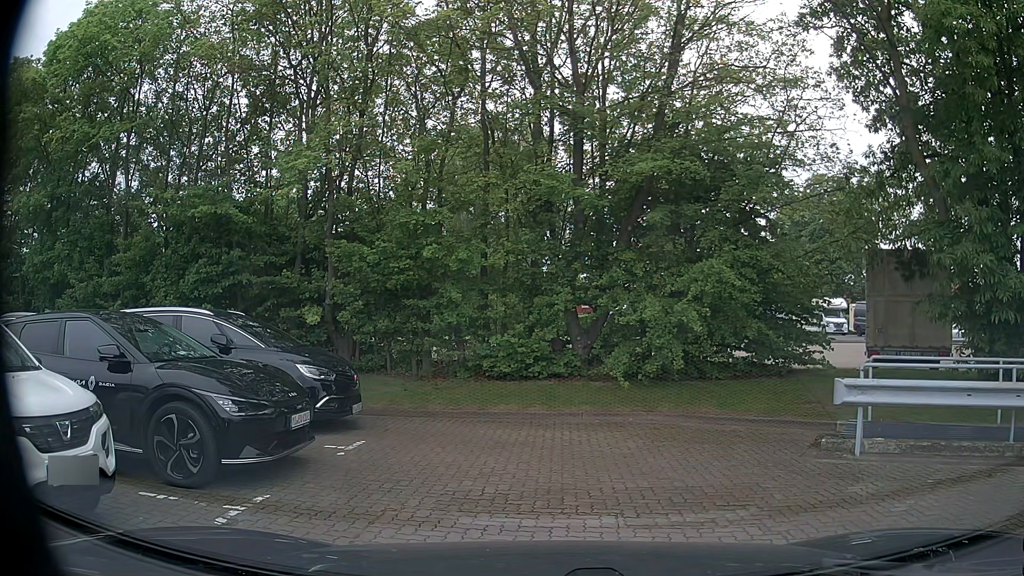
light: Day
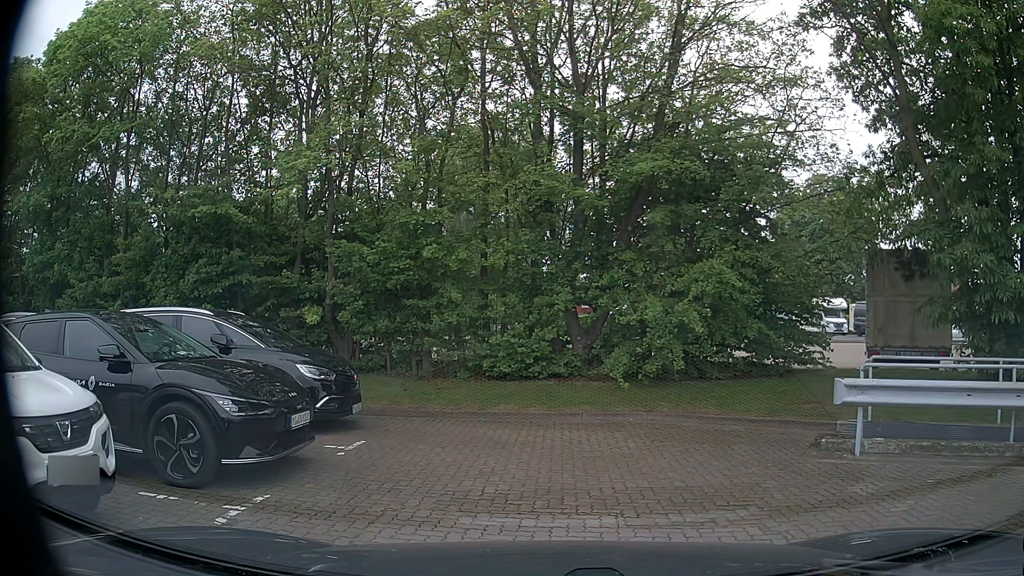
(0.0, 0.0) m; 0°
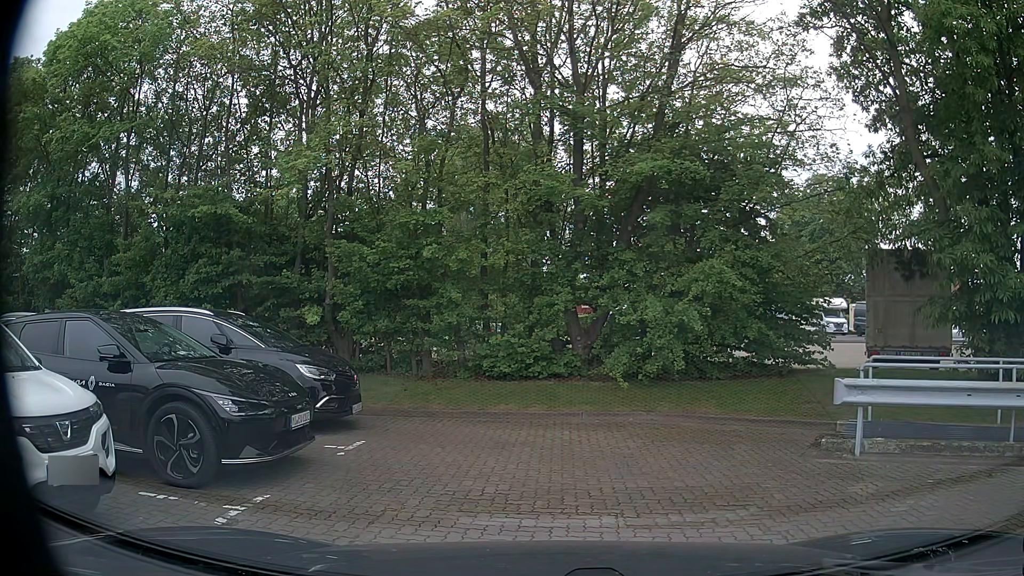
(0.0, 0.0) m; 0°
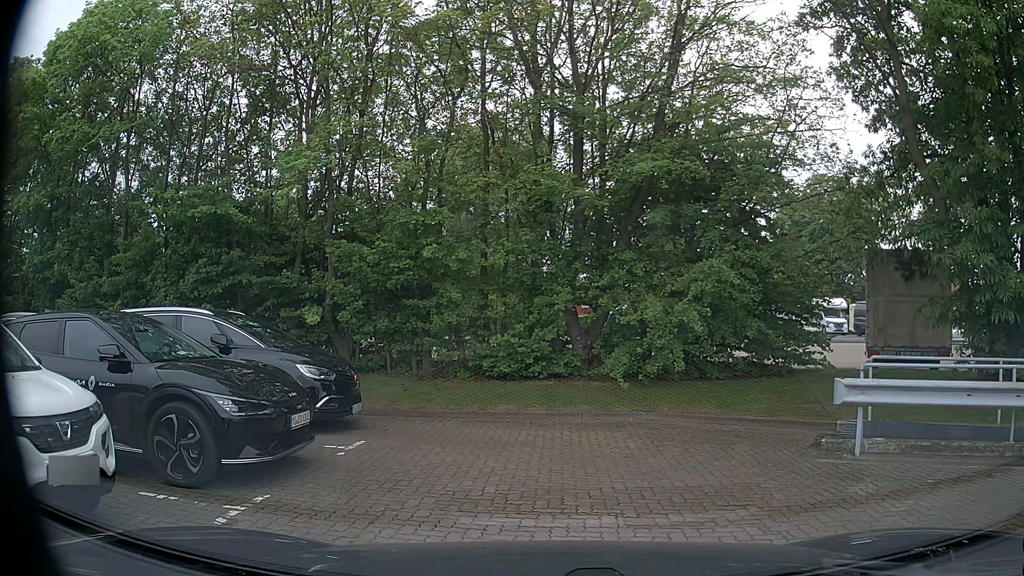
(0.0, 0.0) m; 0°
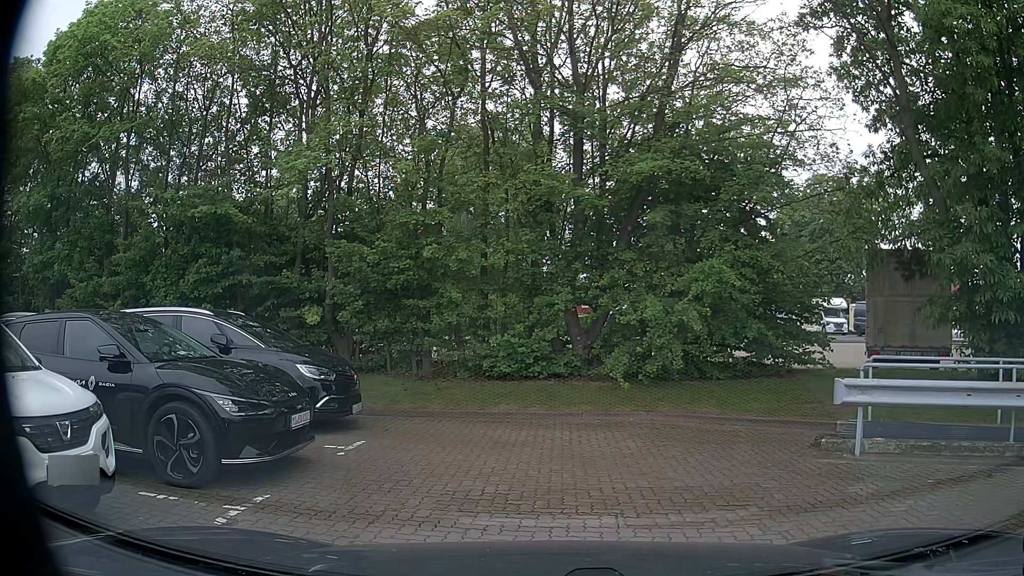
(0.0, 0.0) m; 0°
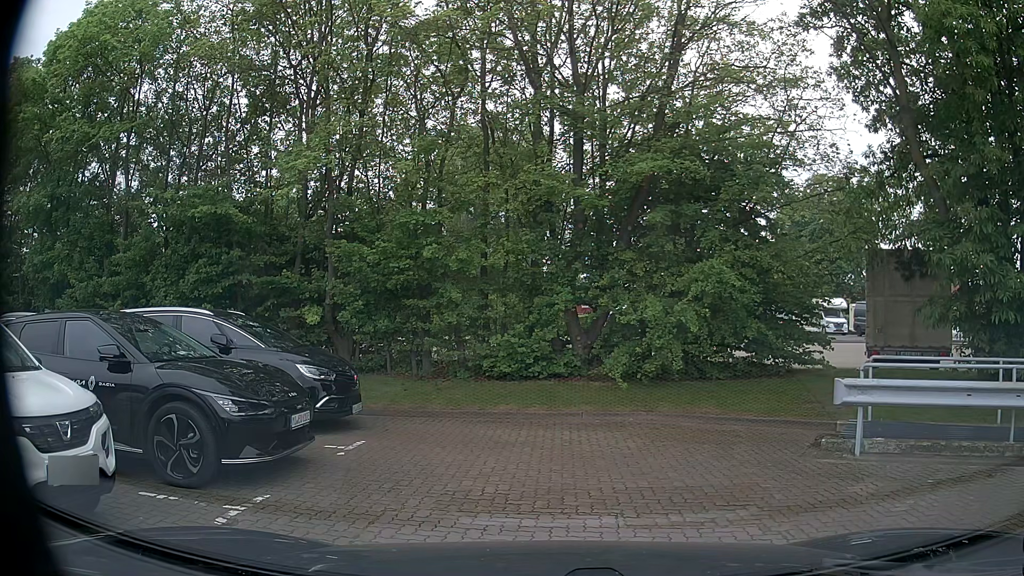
(0.0, 0.0) m; 0°
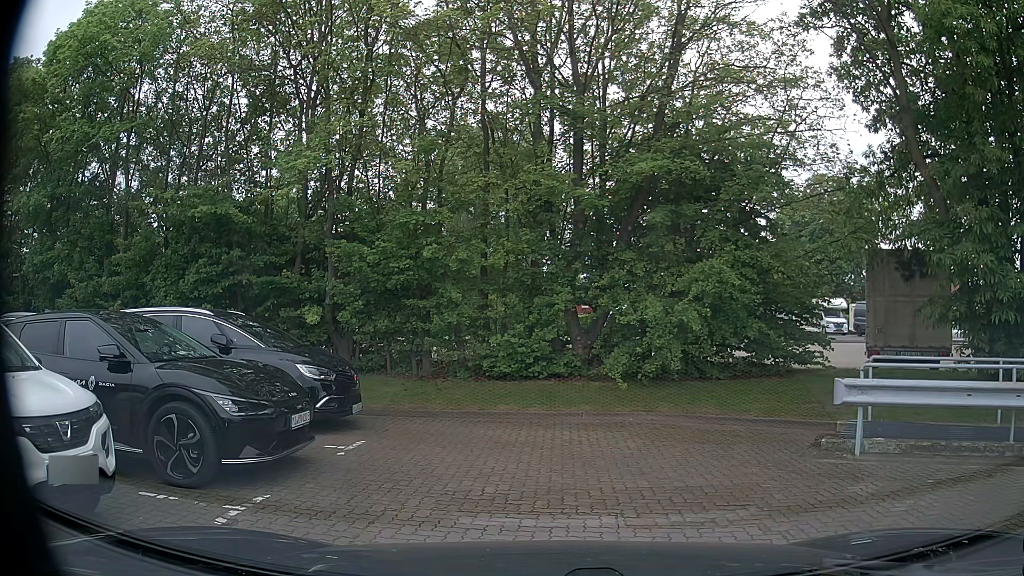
(0.0, 0.0) m; 0°
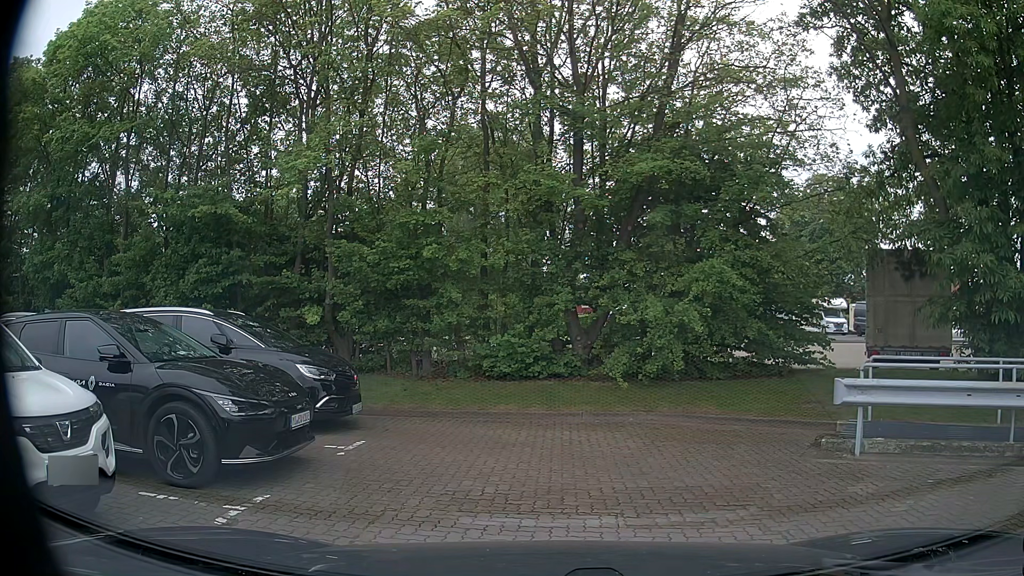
(0.0, 0.0) m; 0°
